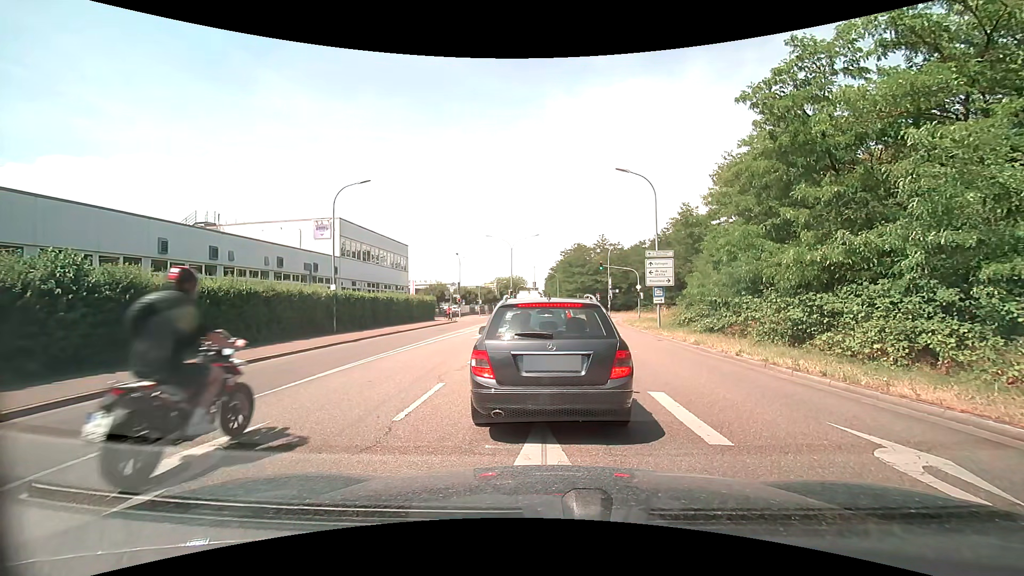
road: secondary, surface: asphalt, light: Day
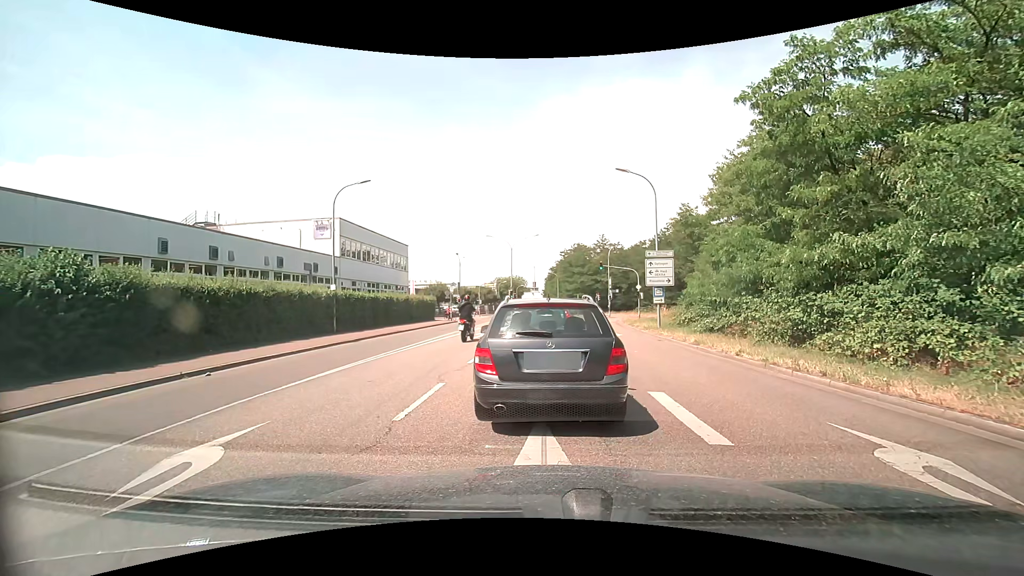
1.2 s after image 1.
(0.0, 0.0) m; 0°
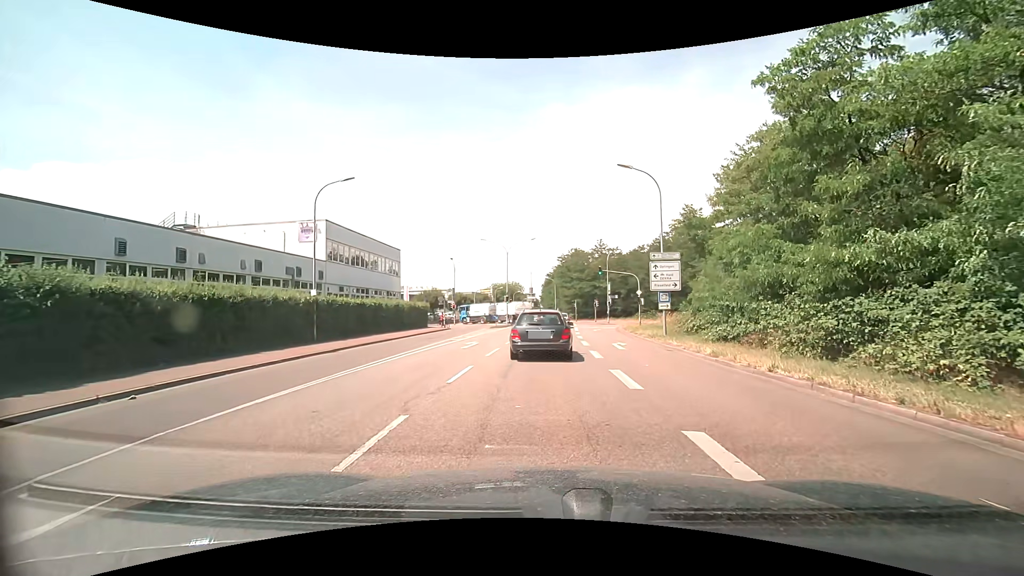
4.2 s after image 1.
(0.0, +2.4) m; +1°
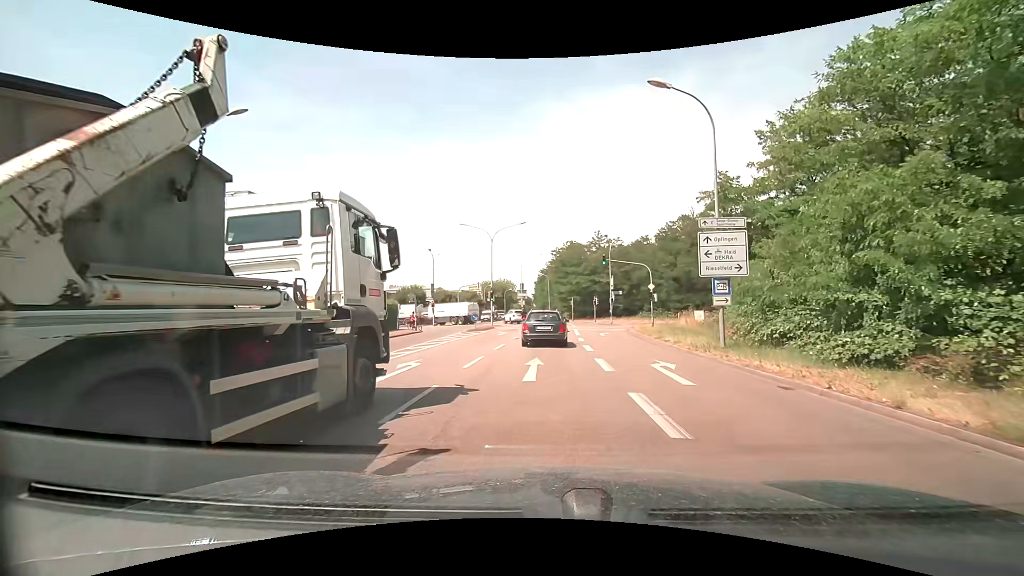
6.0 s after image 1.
(+0.1, +10.1) m; +1°
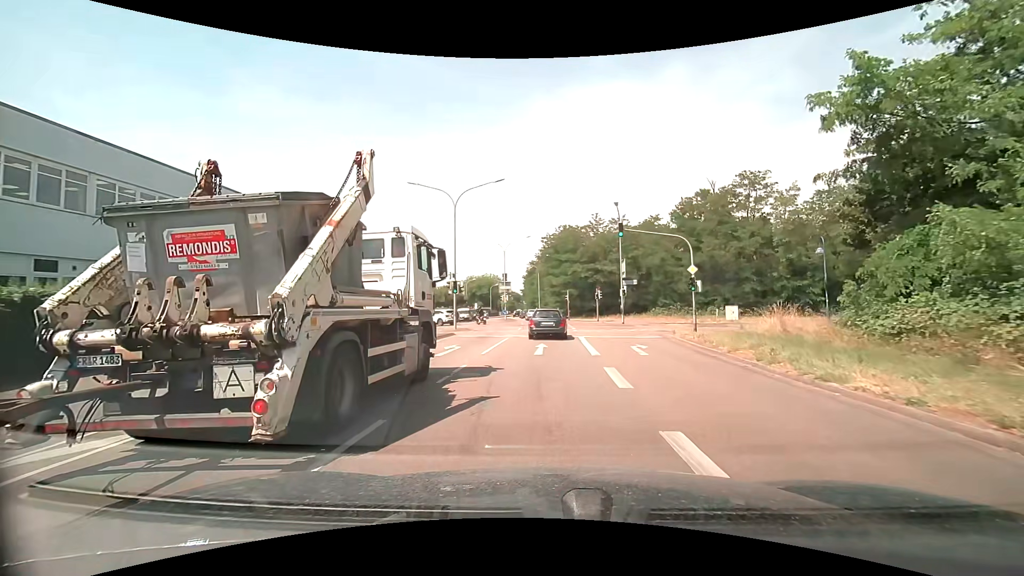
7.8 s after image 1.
(+0.1, +15.1) m; +1°
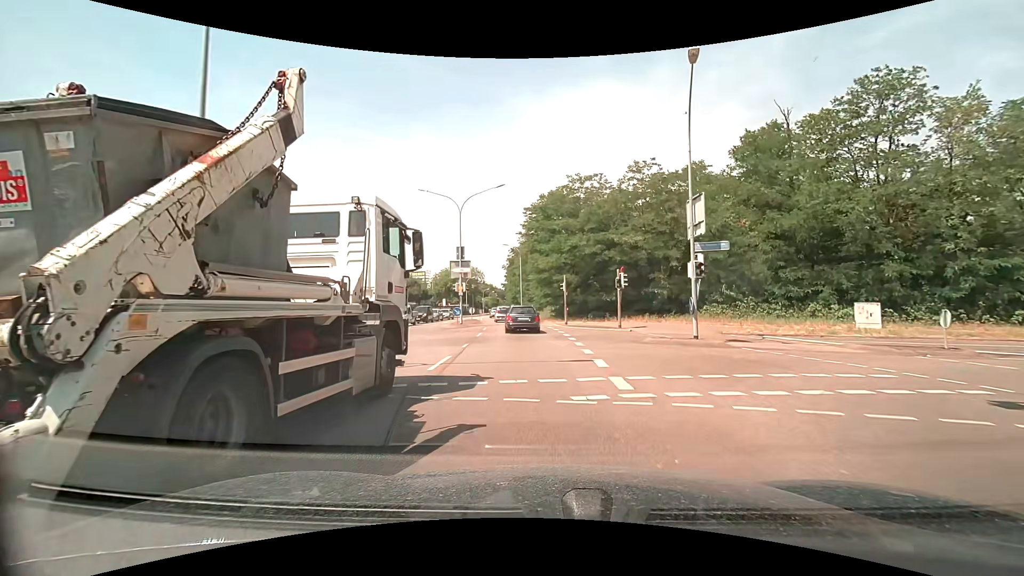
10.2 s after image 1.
(+0.3, +23.4) m; +1°
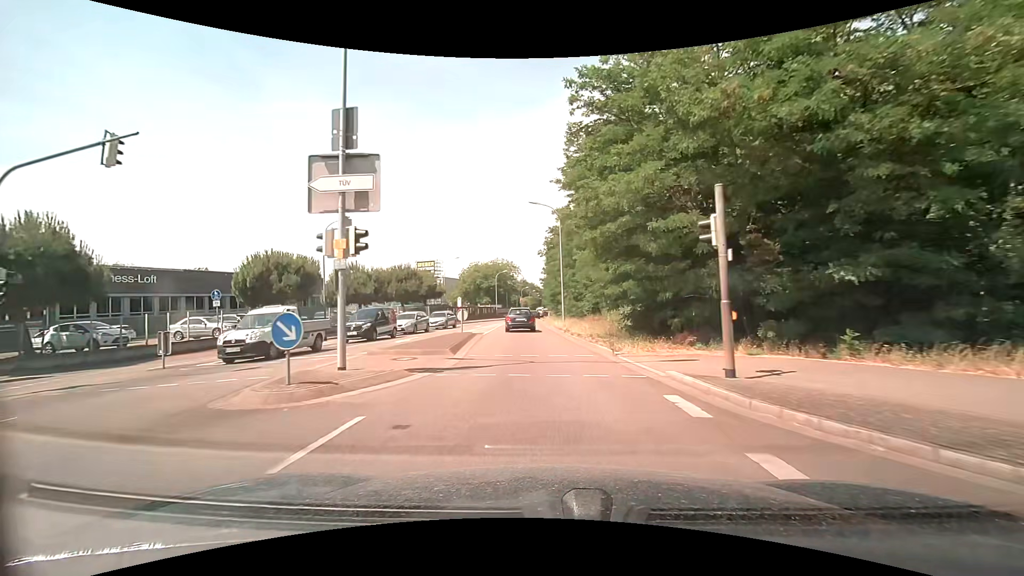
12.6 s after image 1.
(-0.7, +25.6) m; -5°
